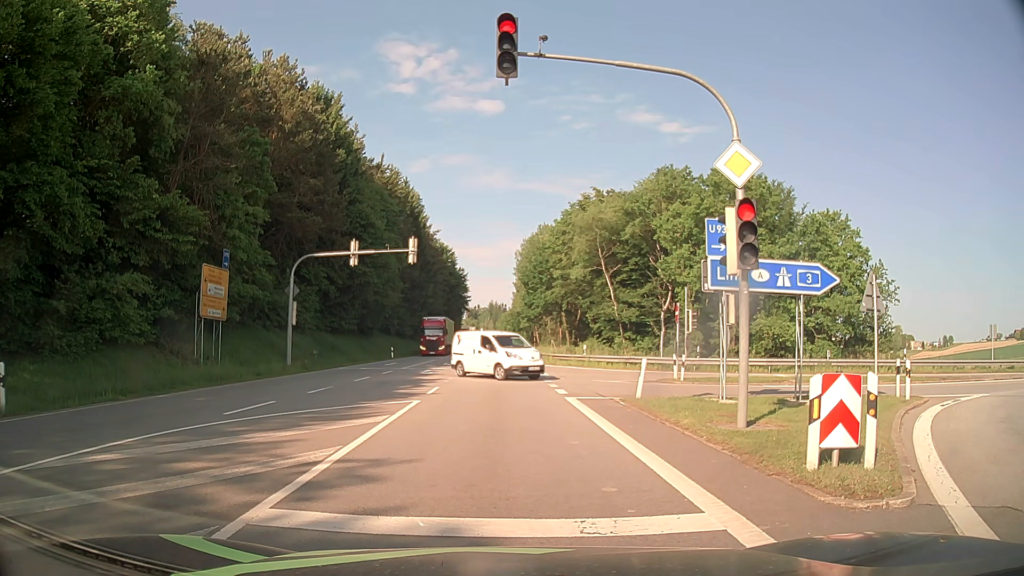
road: primary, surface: asphalt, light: Day
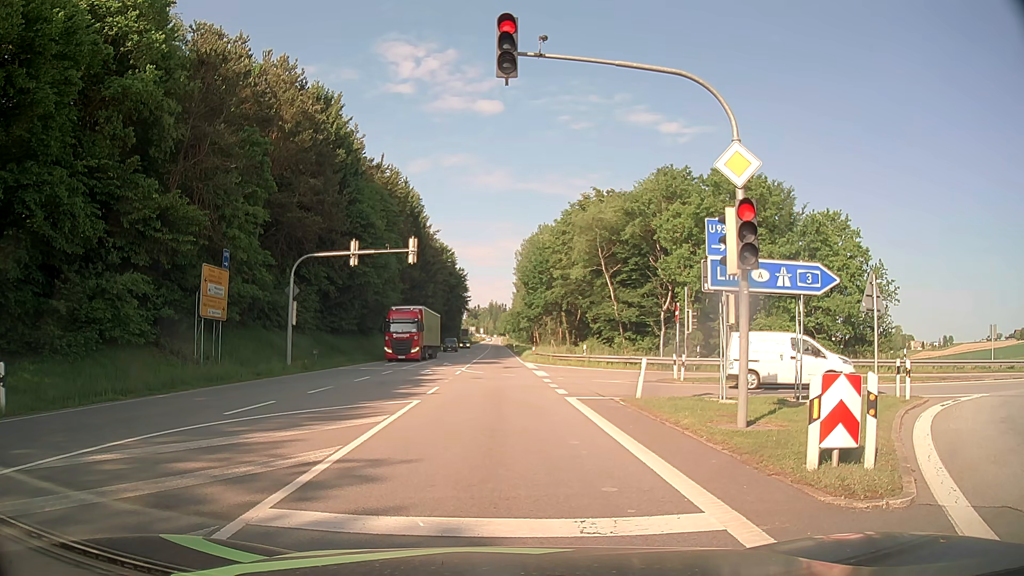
(0.0, 0.0) m; 0°
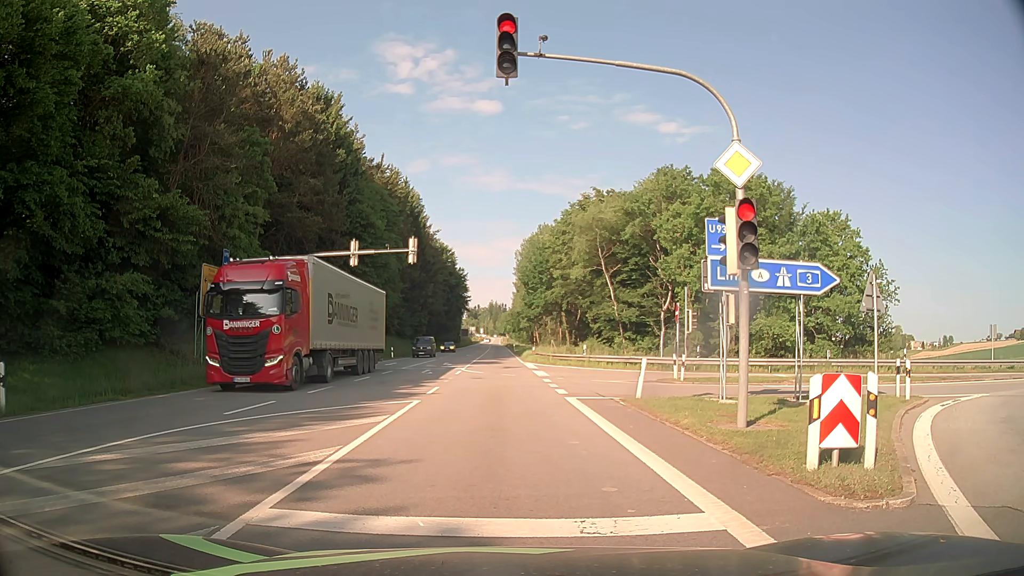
(0.0, 0.0) m; 0°
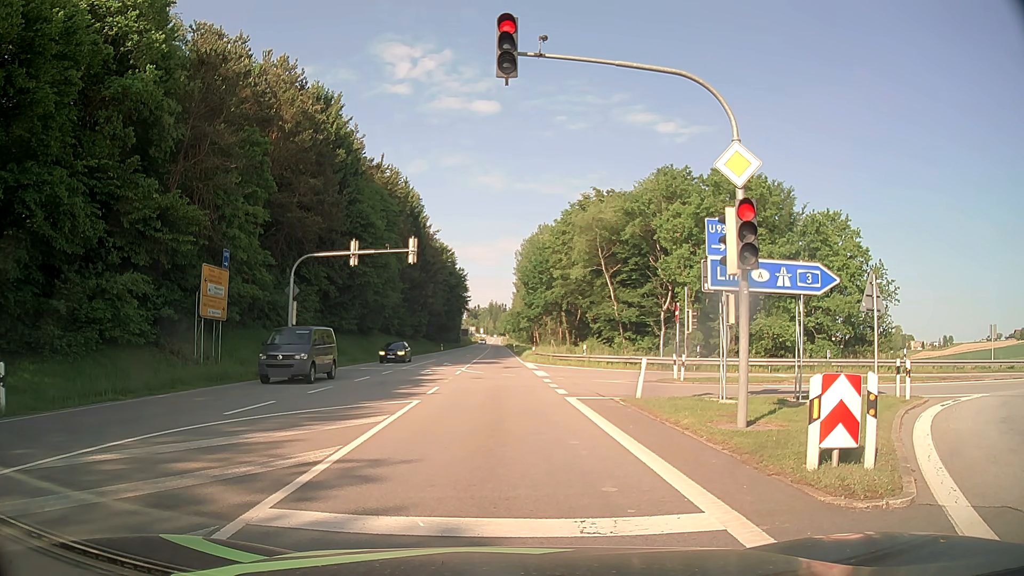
(0.0, 0.0) m; 0°
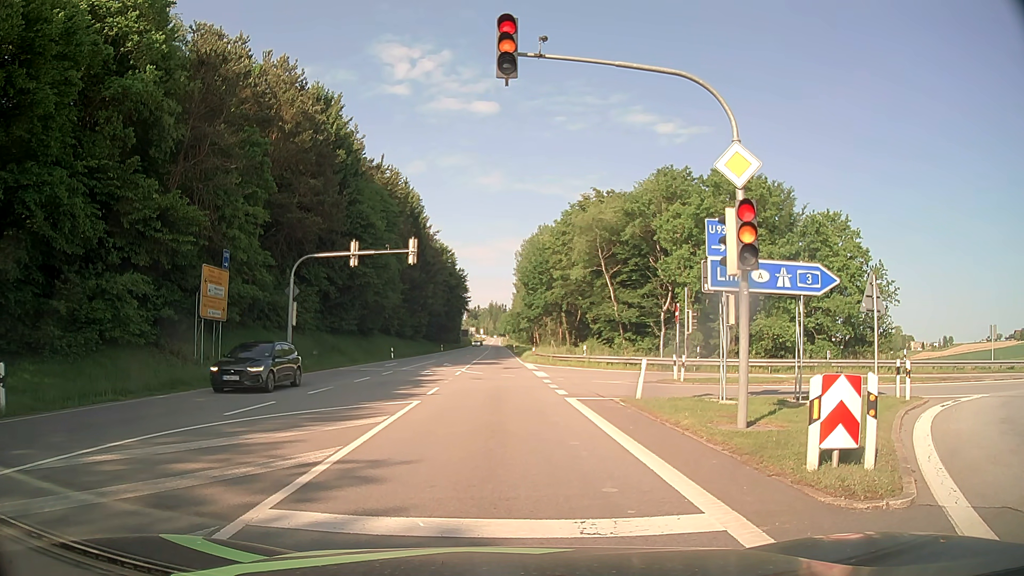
(0.0, 0.0) m; 0°
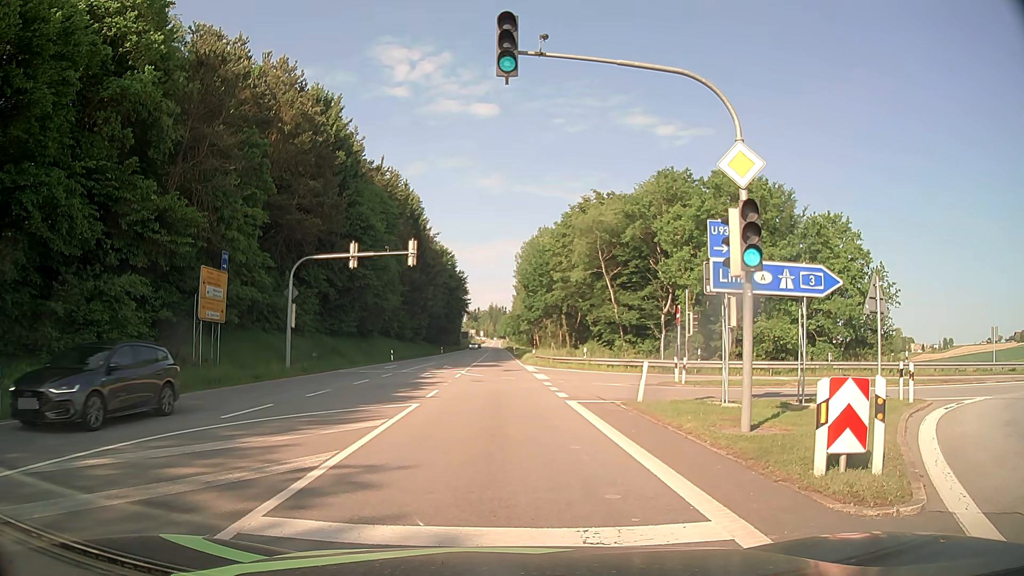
(0.0, +0.2) m; 0°
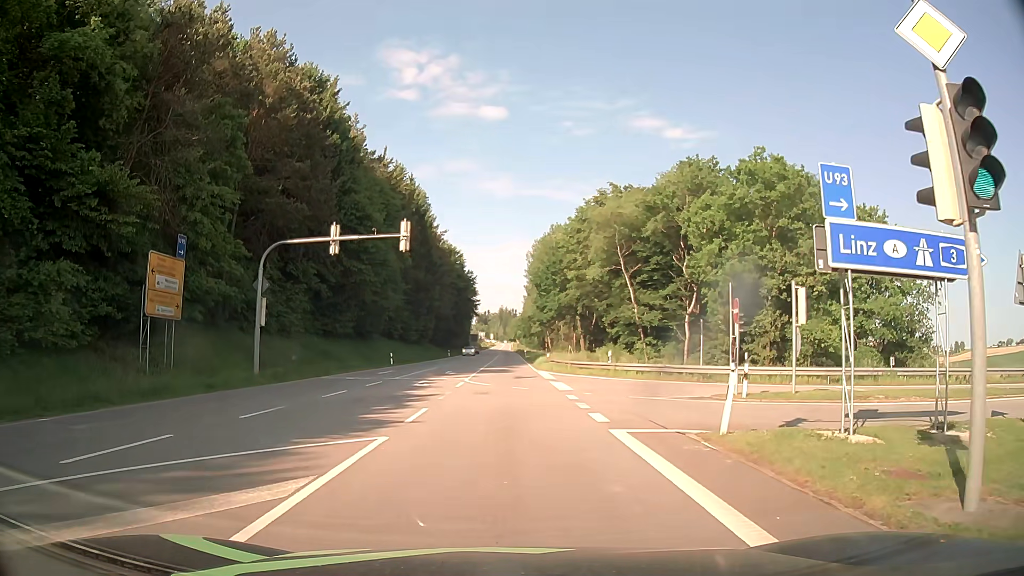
(0.0, +6.0) m; 0°
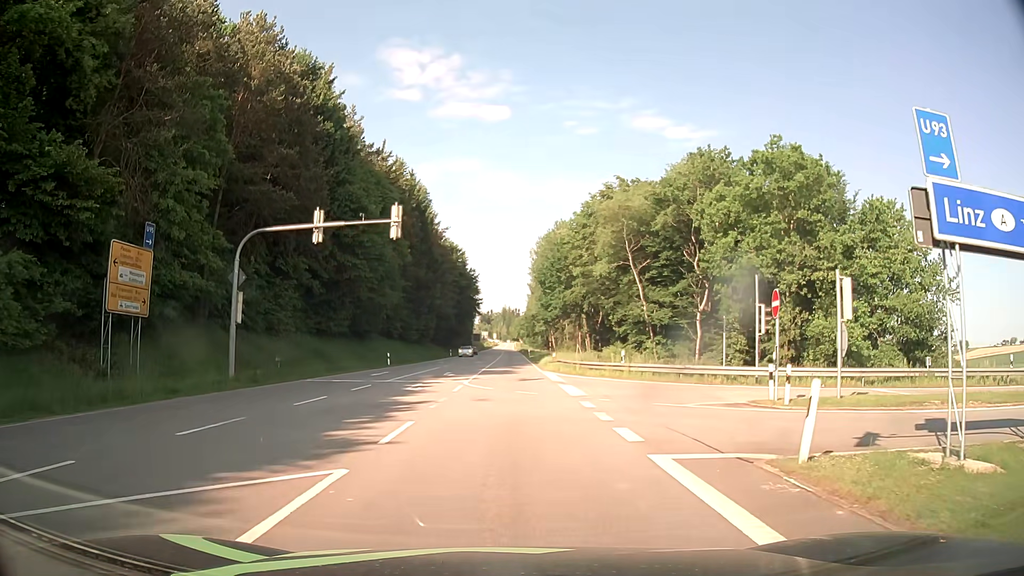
(0.0, +3.0) m; 0°
